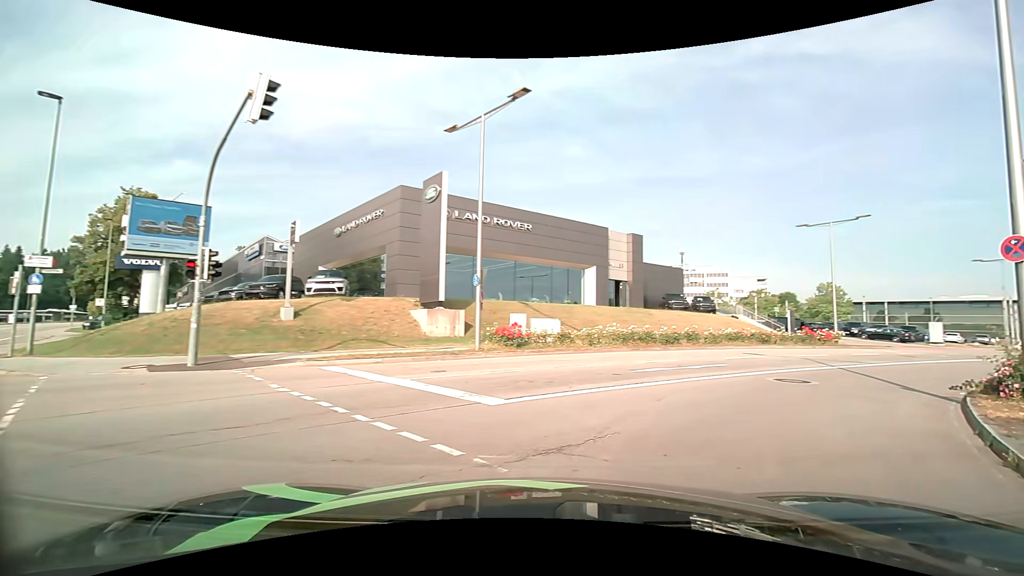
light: Day
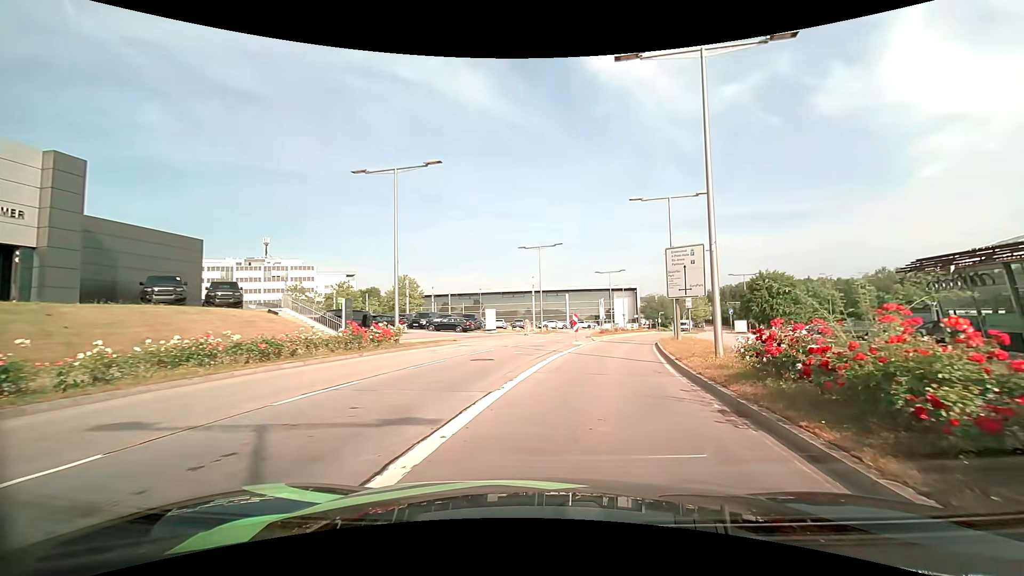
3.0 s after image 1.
(+8.2, +15.1) m; +45°
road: secondary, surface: asphalt
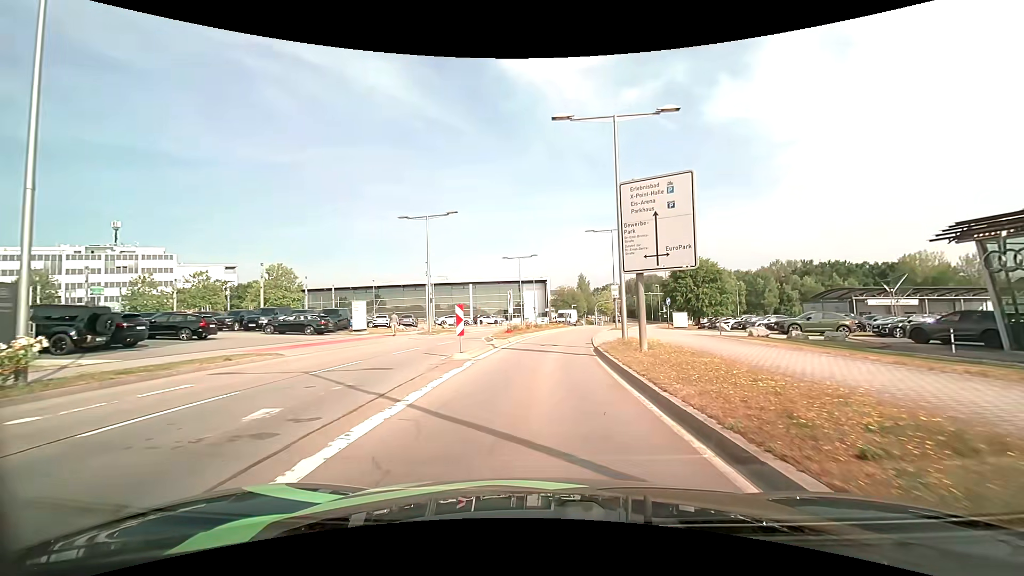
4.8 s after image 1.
(+1.5, +13.2) m; +10°
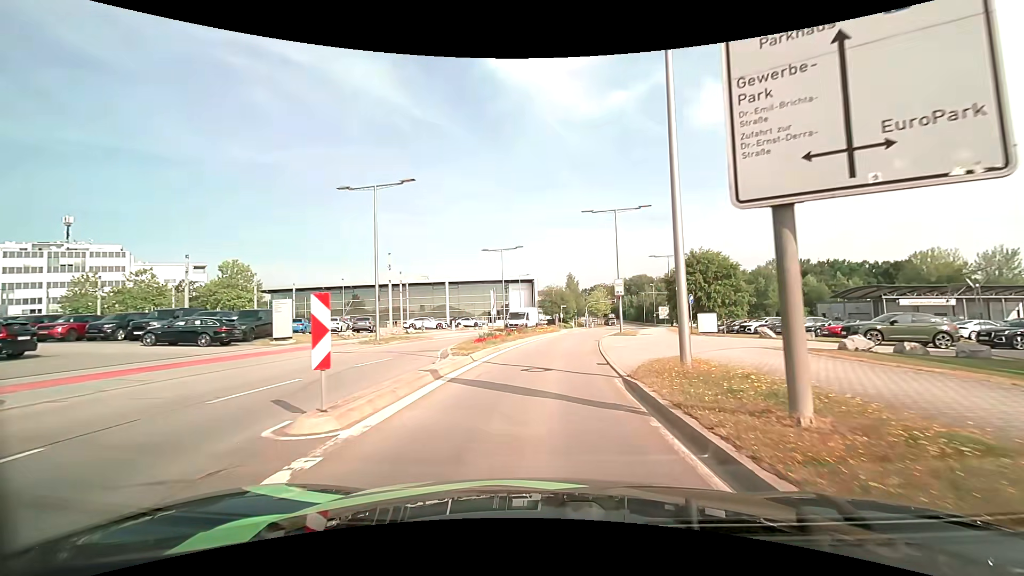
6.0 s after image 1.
(+0.2, +9.5) m; +2°
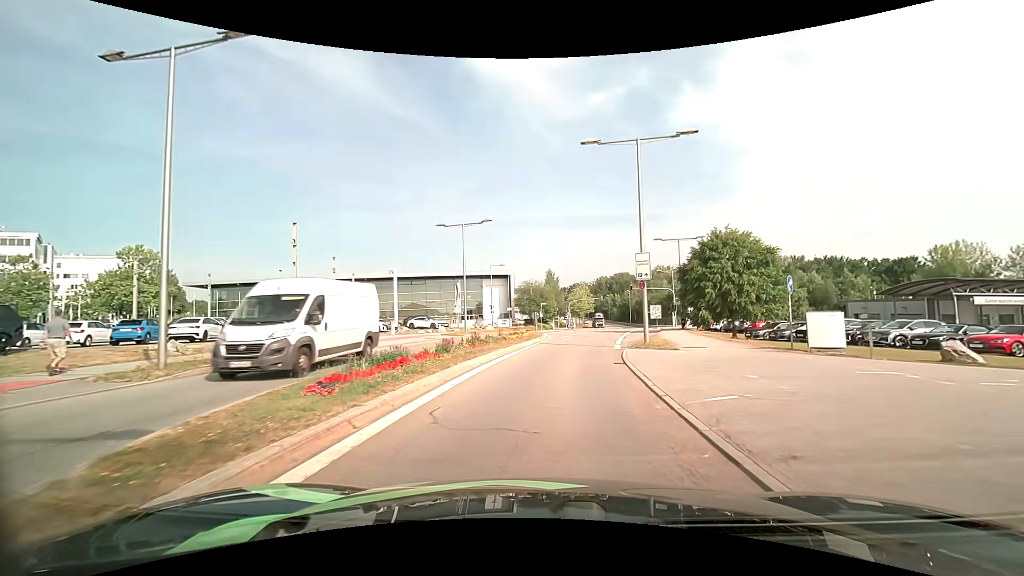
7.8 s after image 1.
(+0.3, +14.8) m; +2°
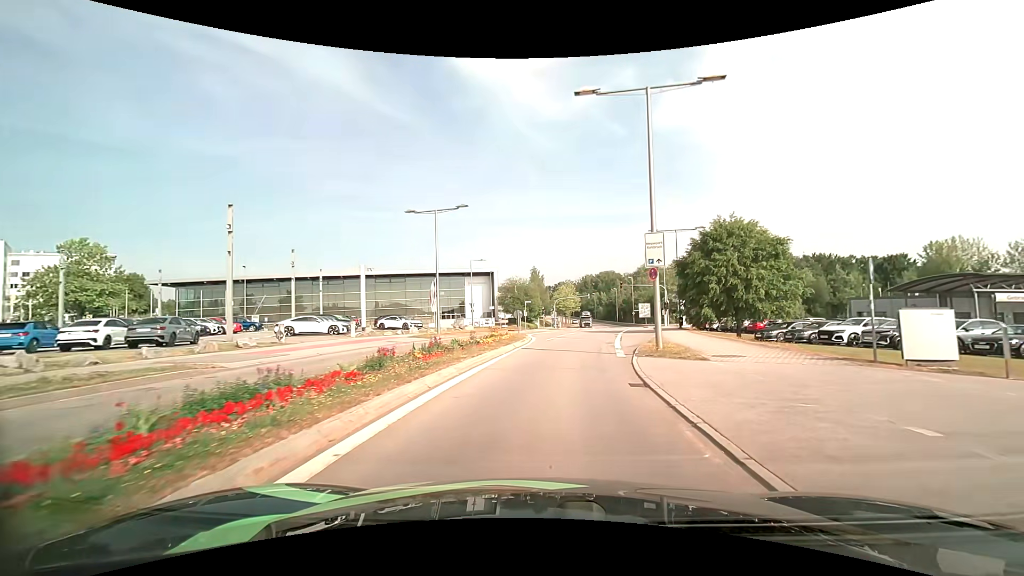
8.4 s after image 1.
(+0.1, +5.0) m; +2°
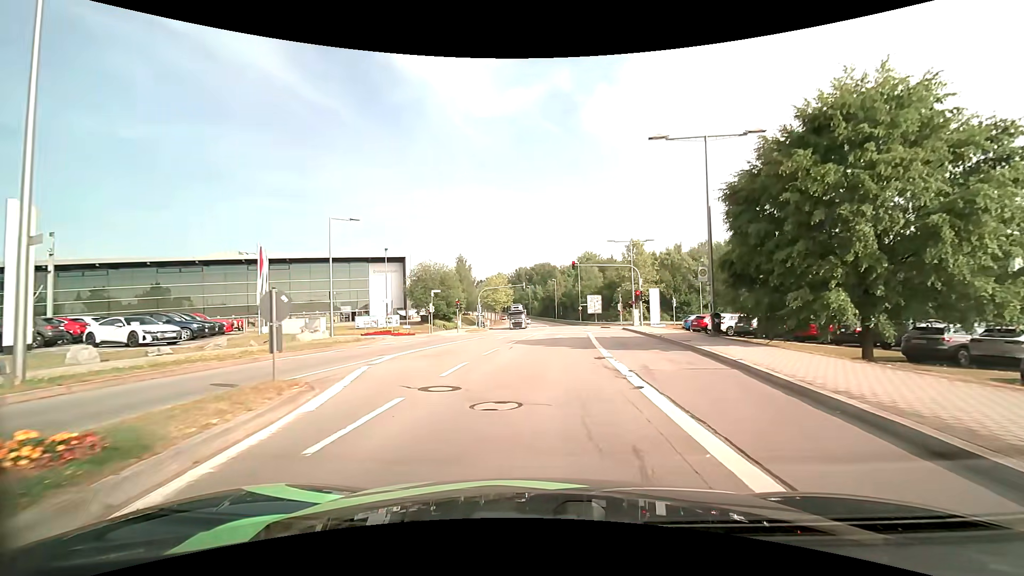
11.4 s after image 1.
(+1.9, +24.5) m; +8°
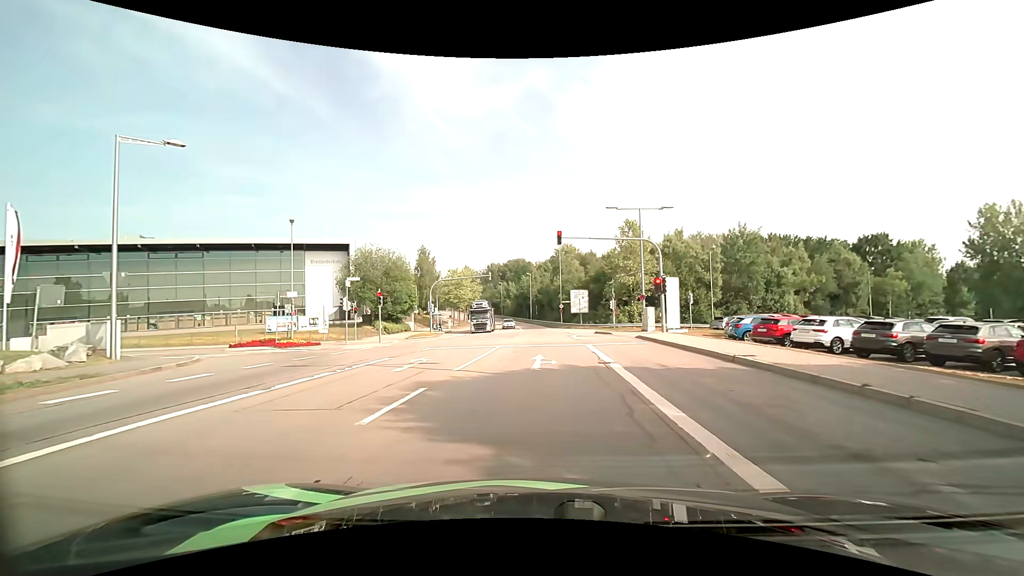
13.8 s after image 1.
(+0.3, +16.5) m; +2°
